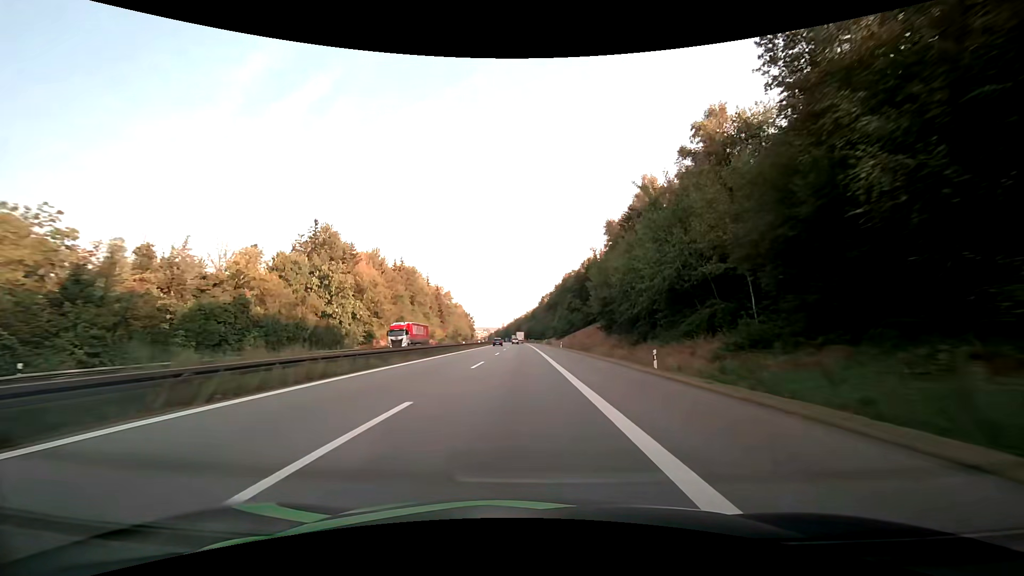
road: motorway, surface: asphalt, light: Day
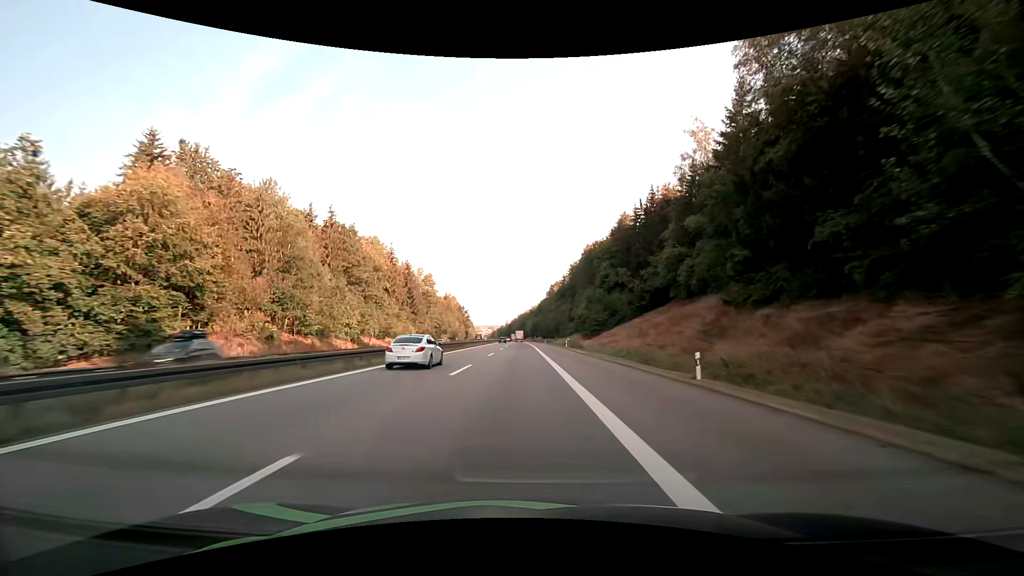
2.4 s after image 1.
(-0.3, +58.1) m; -1°
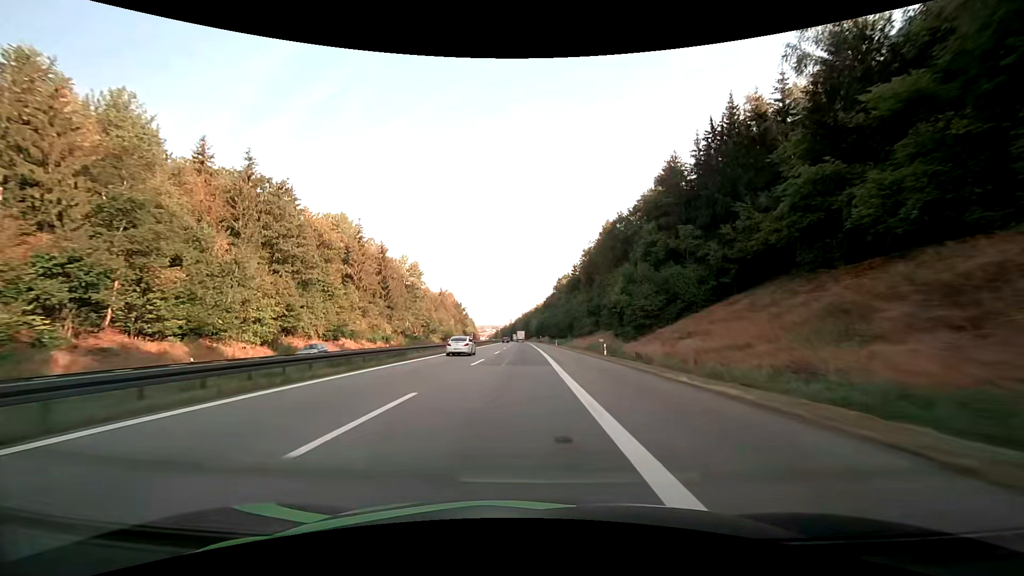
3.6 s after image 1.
(-0.1, +29.3) m; 0°
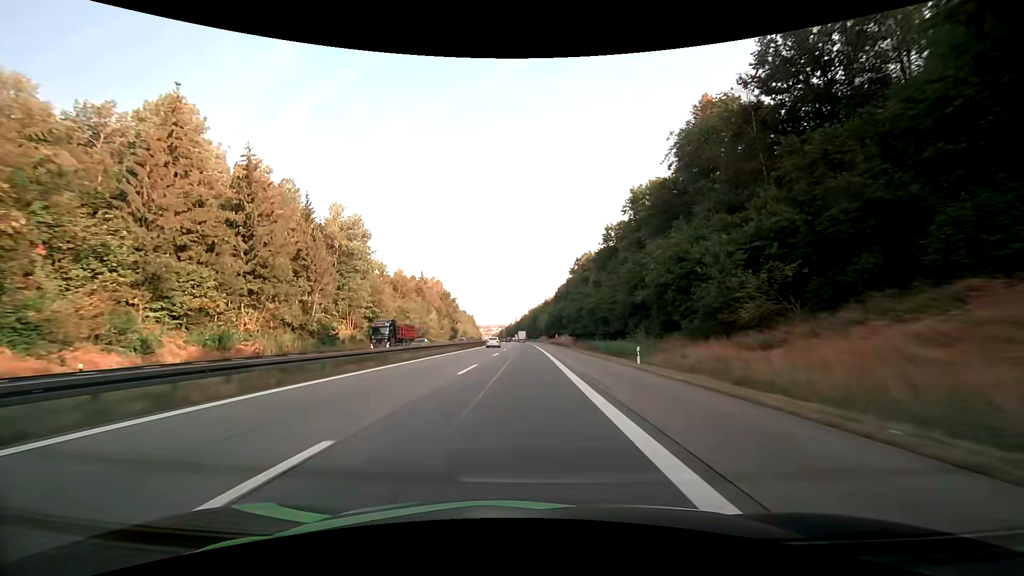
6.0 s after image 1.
(-0.6, +58.8) m; -1°
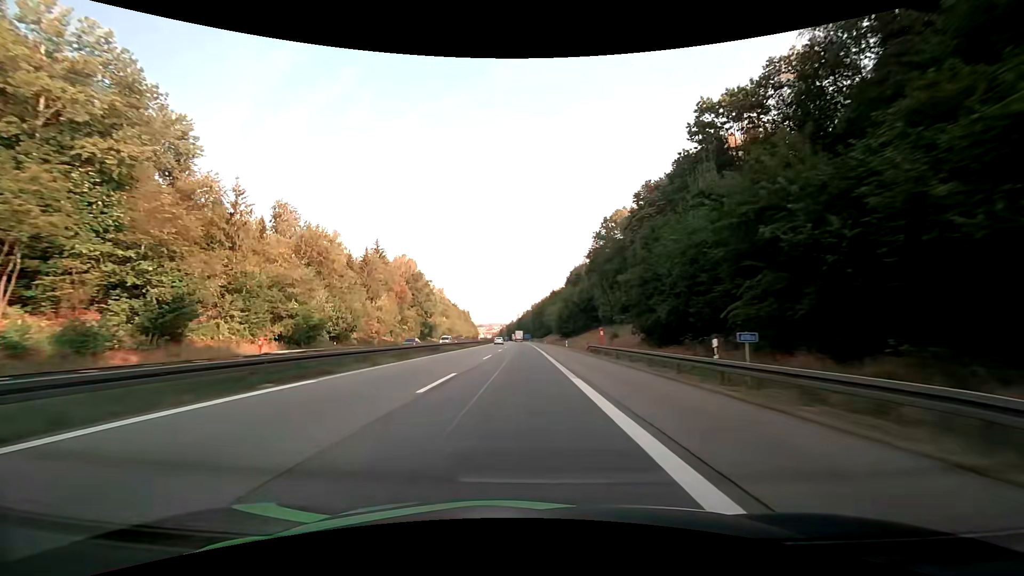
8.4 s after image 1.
(-0.2, +59.4) m; 0°
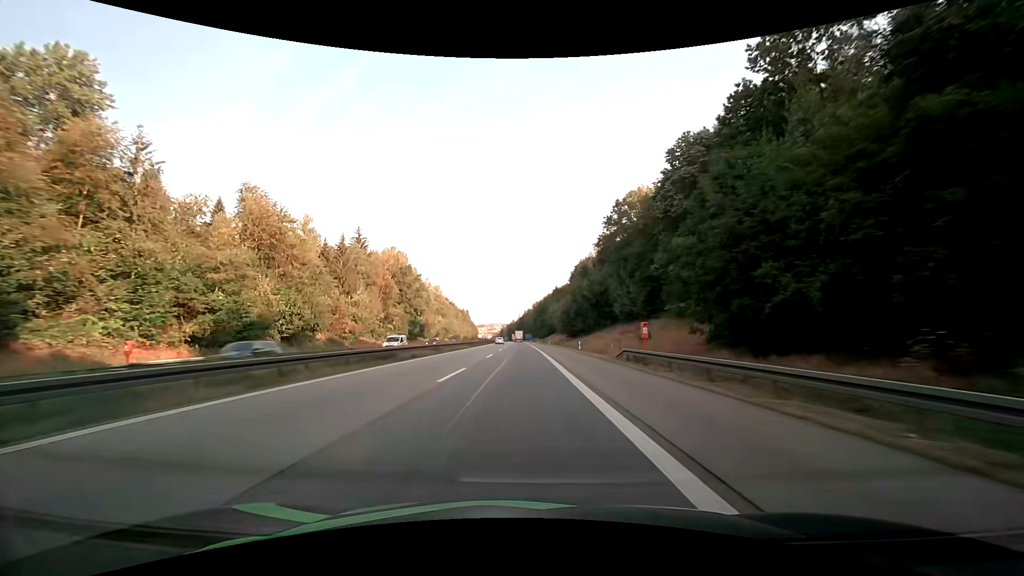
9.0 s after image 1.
(0.0, +15.0) m; 0°
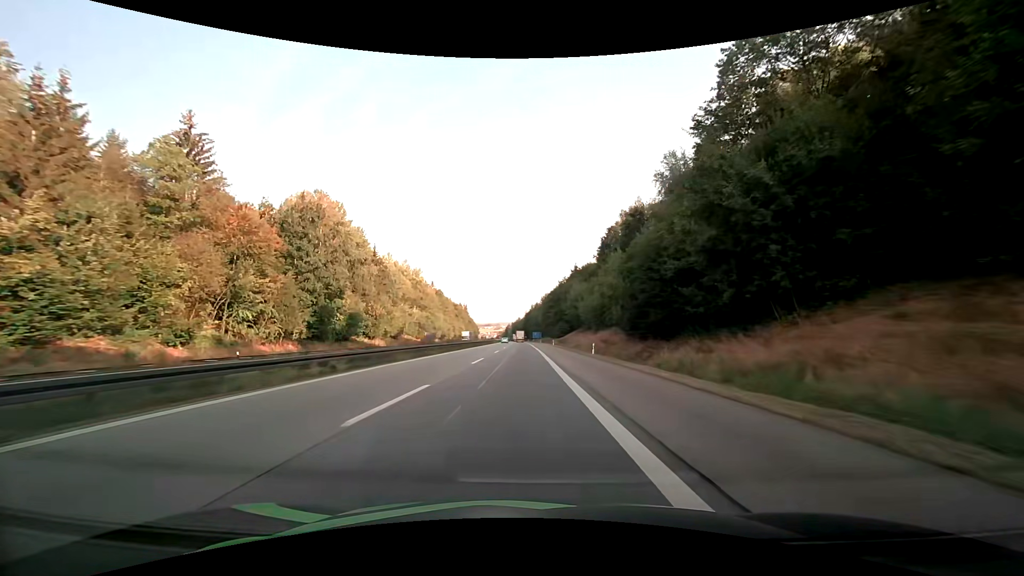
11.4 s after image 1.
(-0.7, +60.3) m; -1°
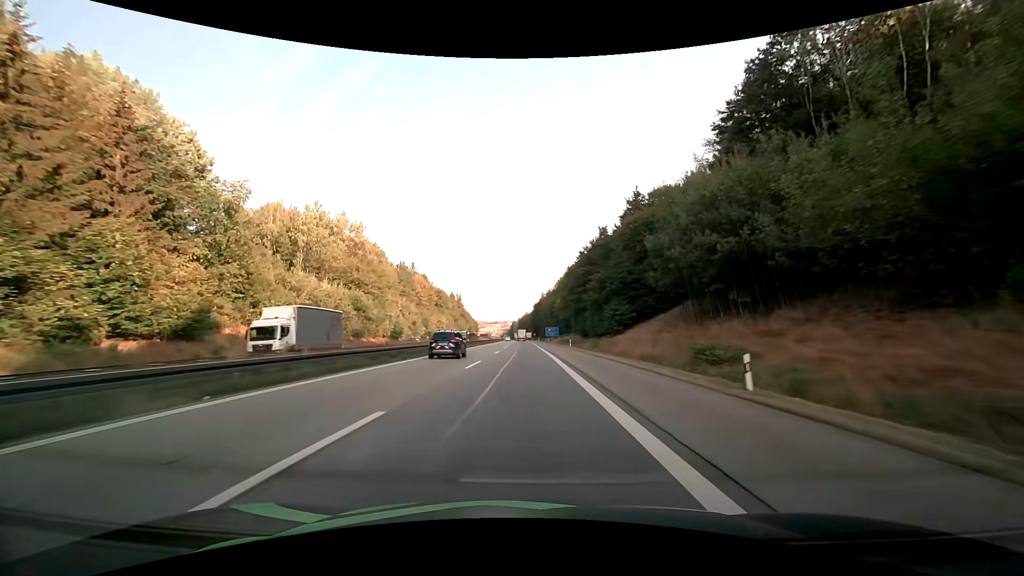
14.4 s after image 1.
(-0.5, +76.1) m; -1°
(0, +10) (0, +20) (0, +30) (0, +40) (0, +50) (0, +60) (0, +70) (-1, +80) (-1, +90) (-1, +100) m
